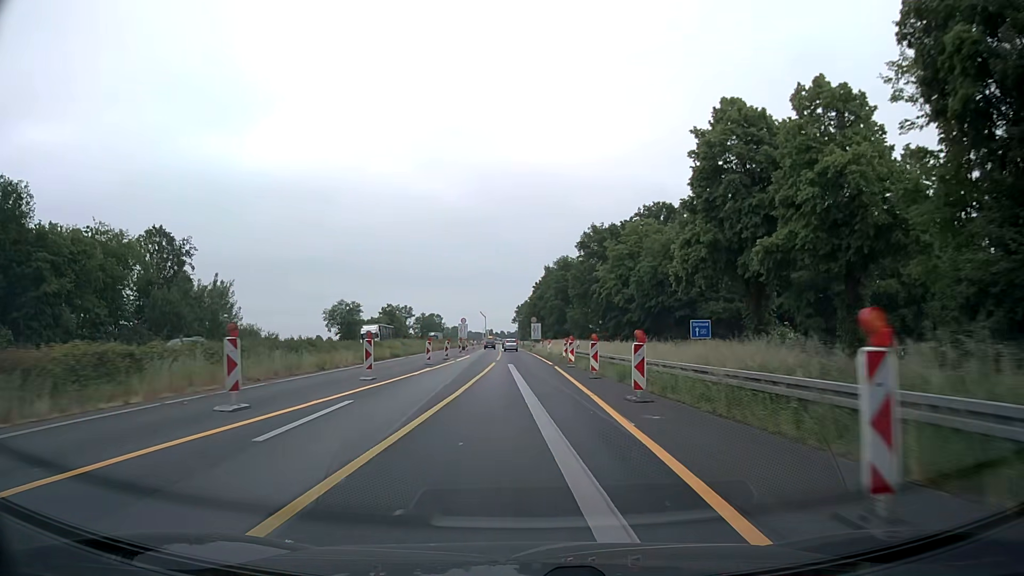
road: motorway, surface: asphalt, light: Day
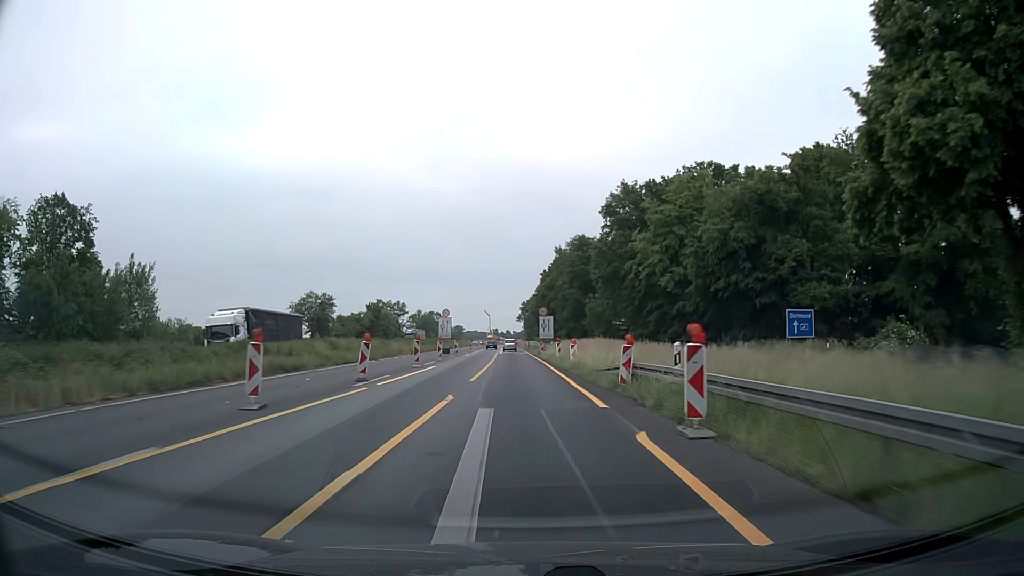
(0.0, +25.1) m; 0°
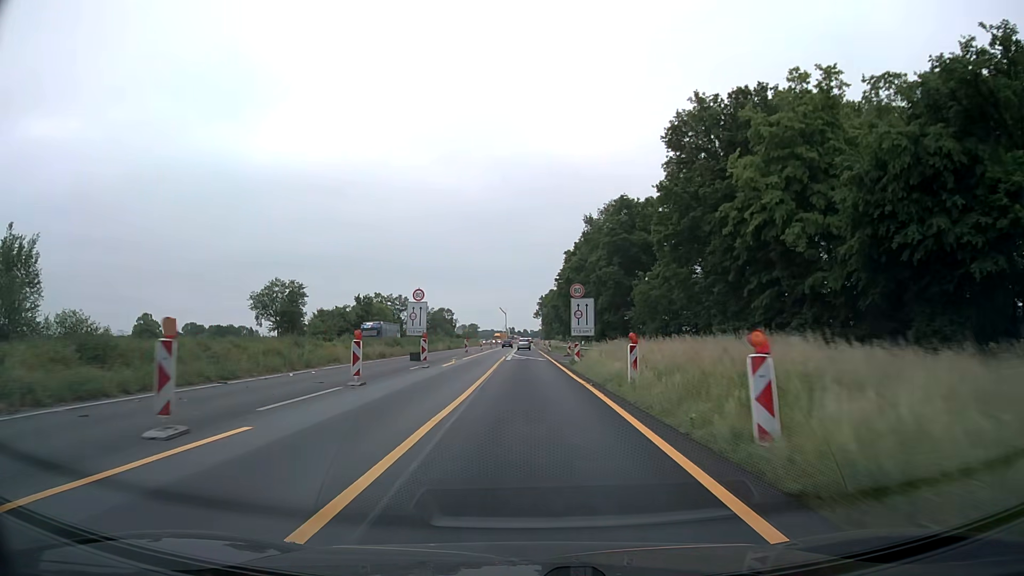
(-0.3, +25.1) m; -2°
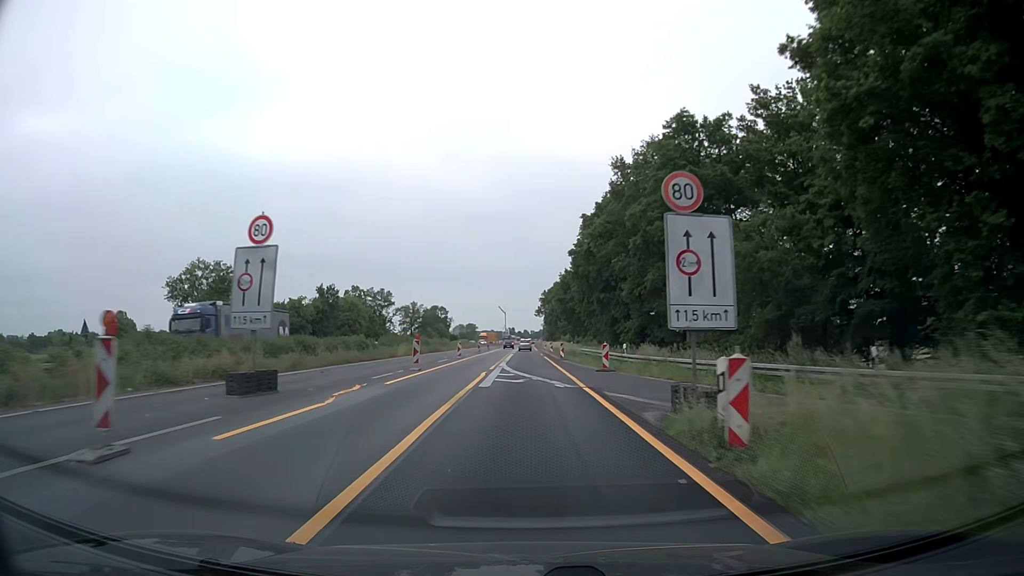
(0.0, +25.1) m; 0°
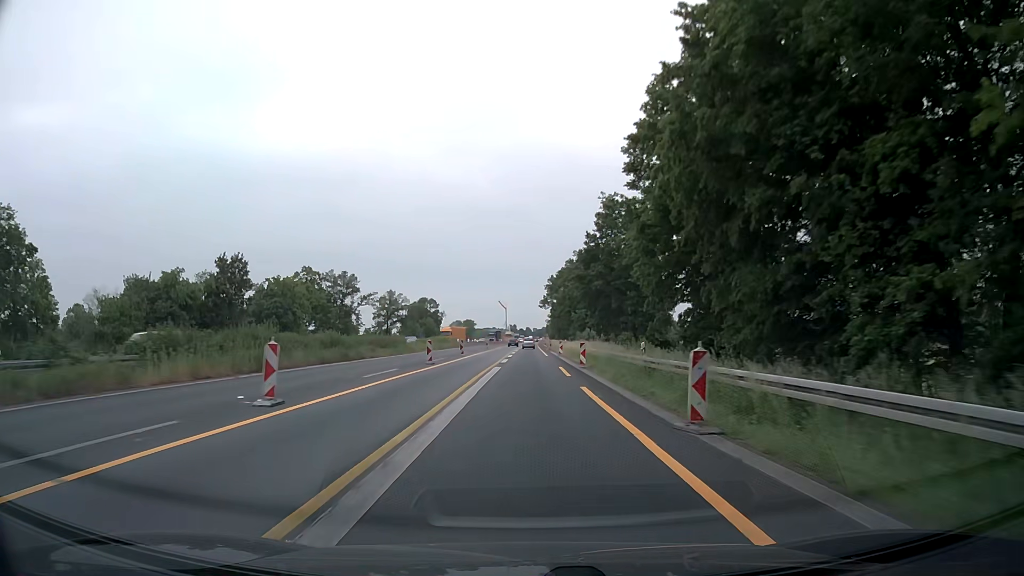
(0.0, +37.7) m; 0°
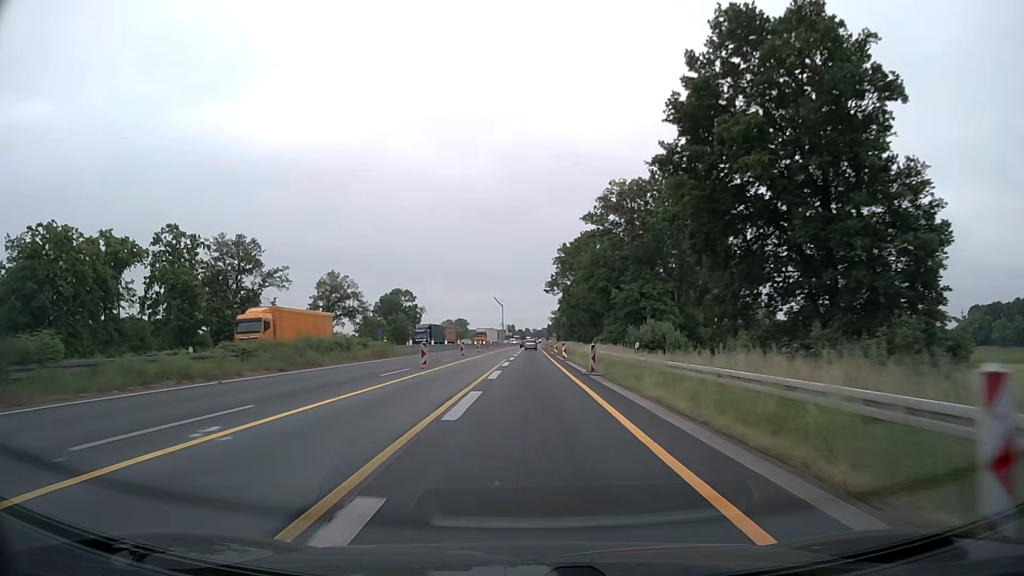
(-0.2, +50.1) m; 0°
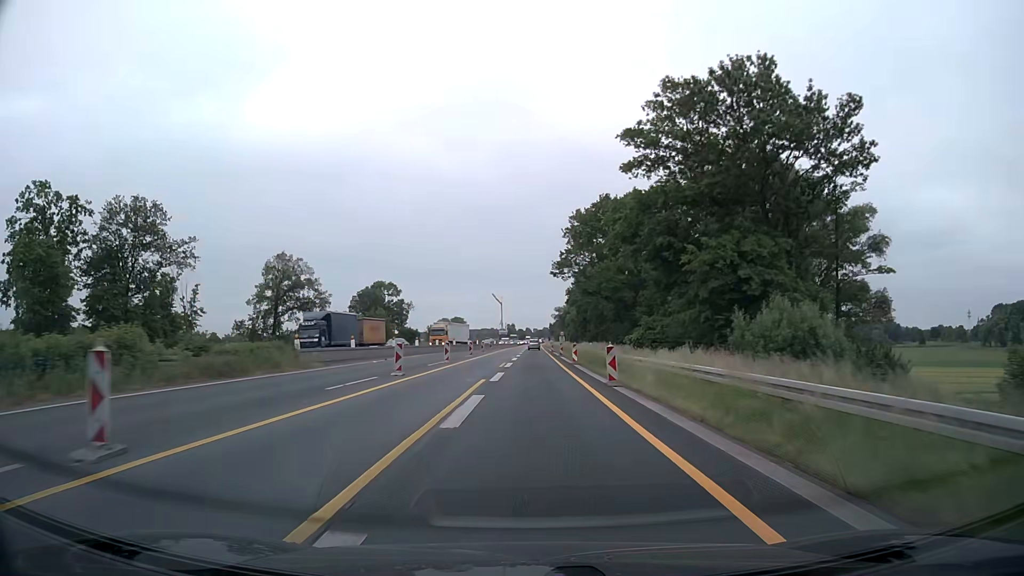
(-0.1, +25.1) m; 0°
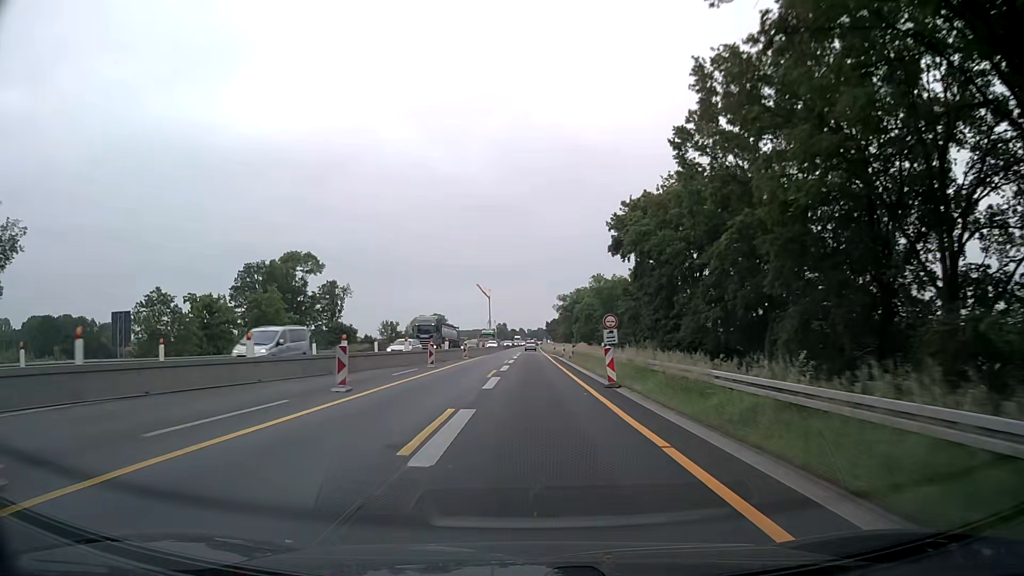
(+0.4, +62.7) m; +1°
(0, +10) (0, +20) (0, +30) (0, +40) (0, +50) (0, +60) (0, +70) (0, +80) (0, +90) (0, +100) m
